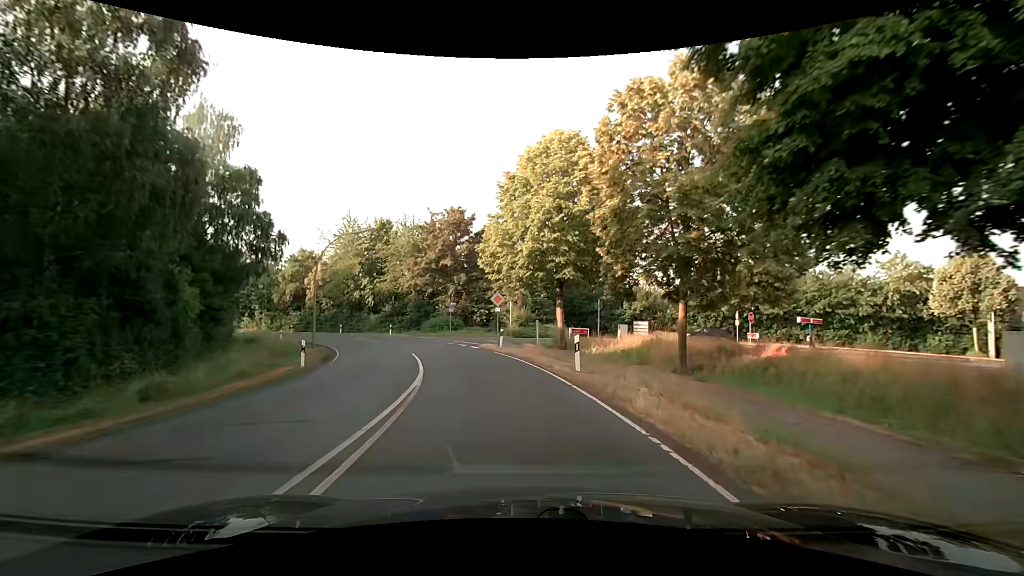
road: secondary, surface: asphalt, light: Day
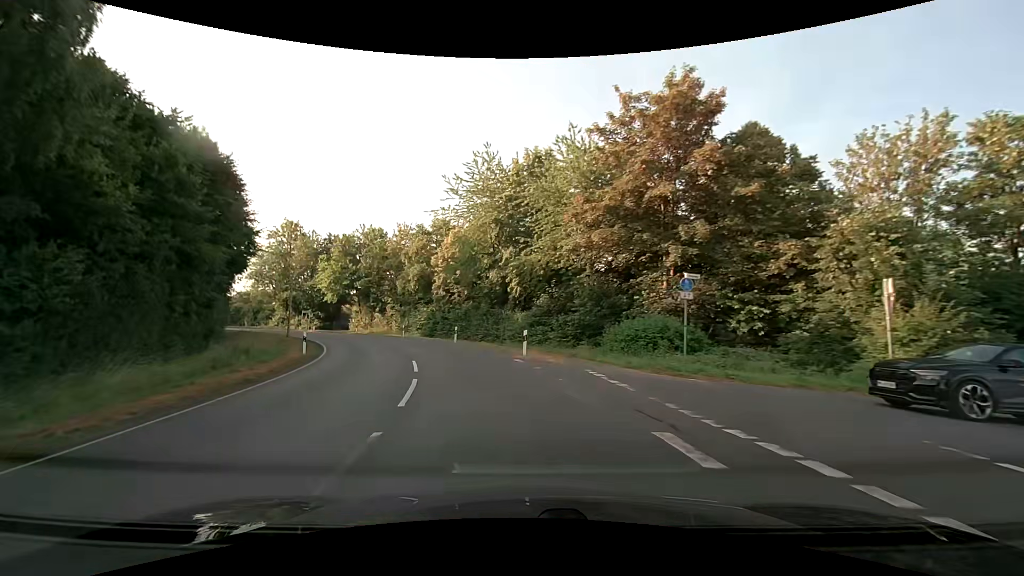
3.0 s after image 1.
(-4.7, +31.1) m; -20°
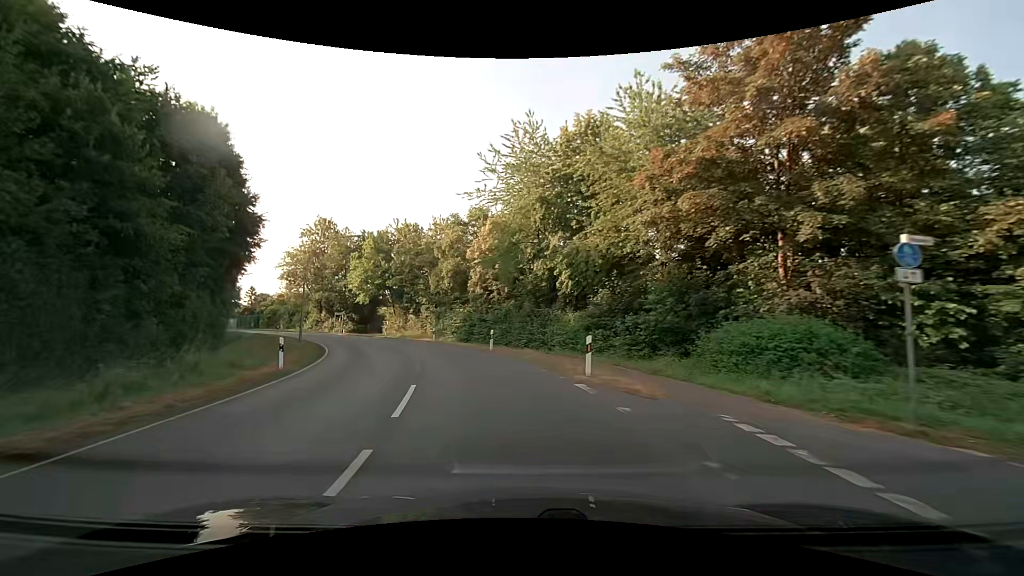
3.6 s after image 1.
(-0.3, +7.0) m; -4°
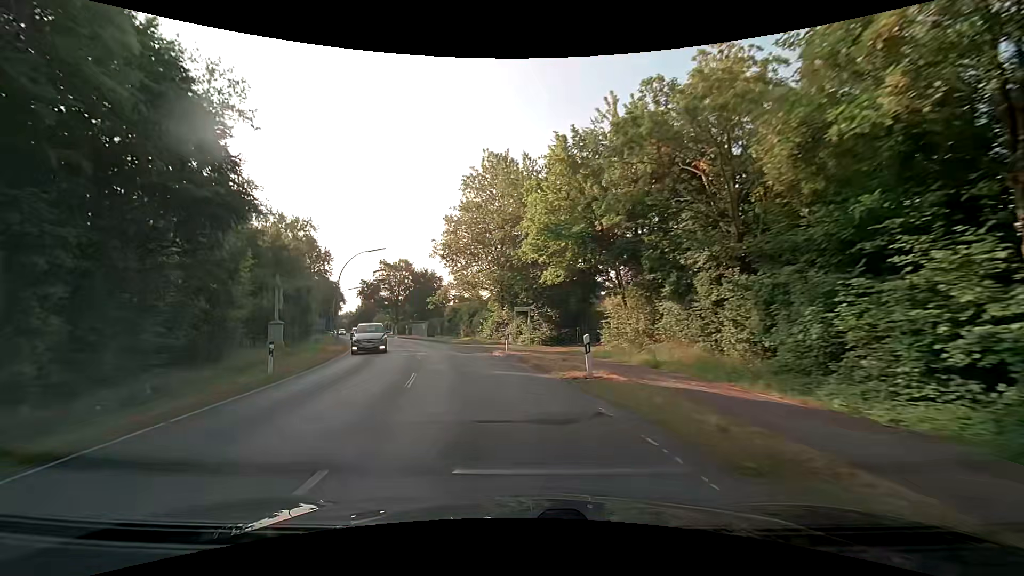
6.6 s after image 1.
(-8.5, +36.3) m; -26°
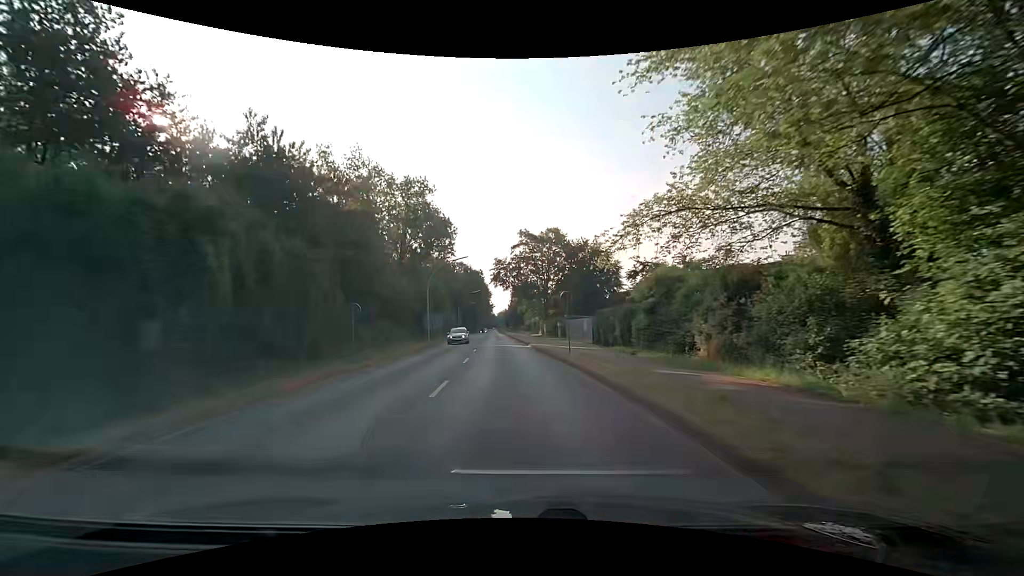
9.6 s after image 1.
(-7.5, +37.4) m; -20°
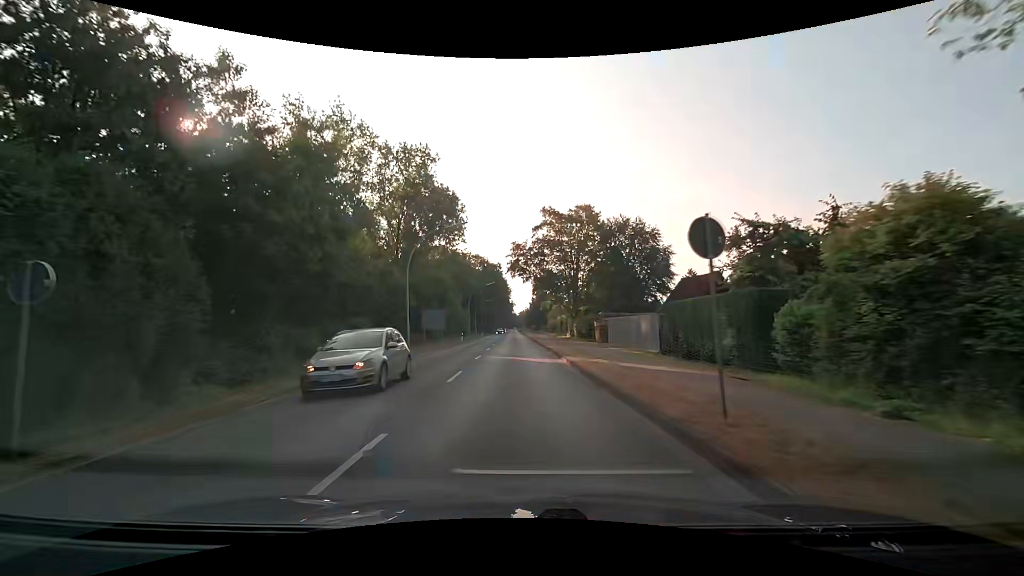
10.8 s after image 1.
(-0.1, +15.3) m; -2°
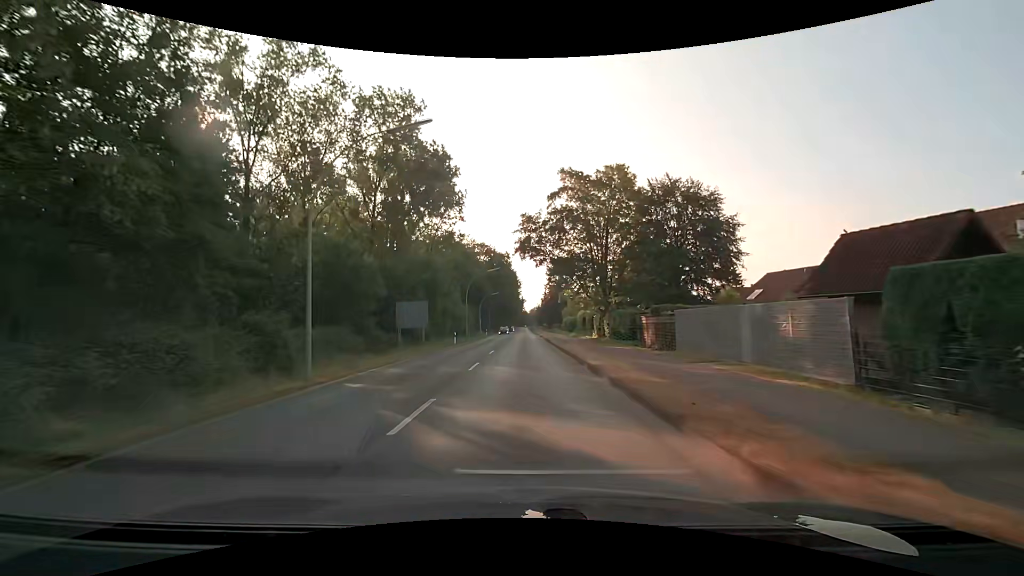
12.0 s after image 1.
(-0.2, +15.3) m; -1°
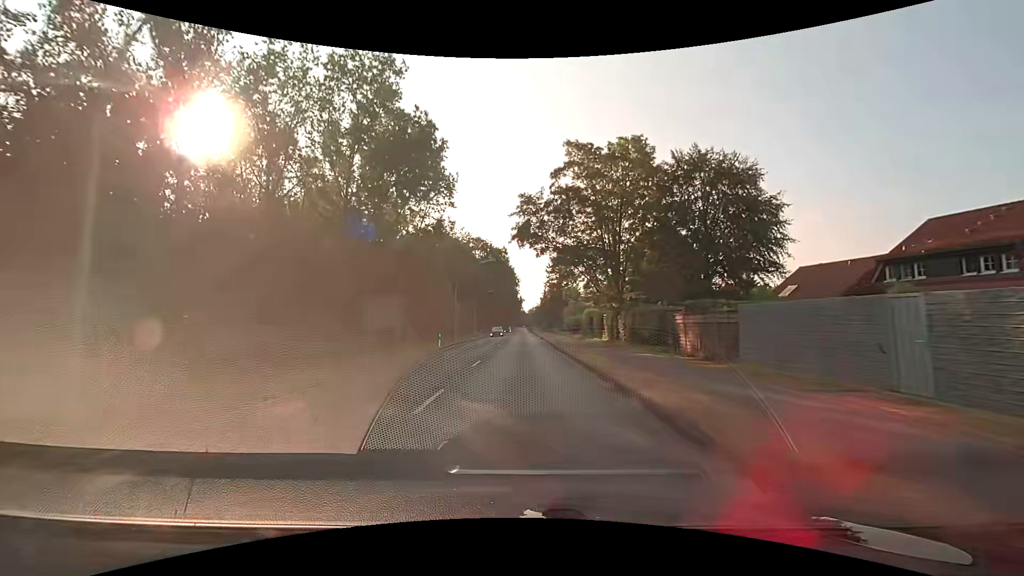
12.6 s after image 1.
(0.0, +7.7) m; 0°
(0, +10) (0, +20) (0, +30) (0, +40) (0, +50) (0, +60) (+1, +70) (+1, +80) (+1, +90) (+1, +100) m
